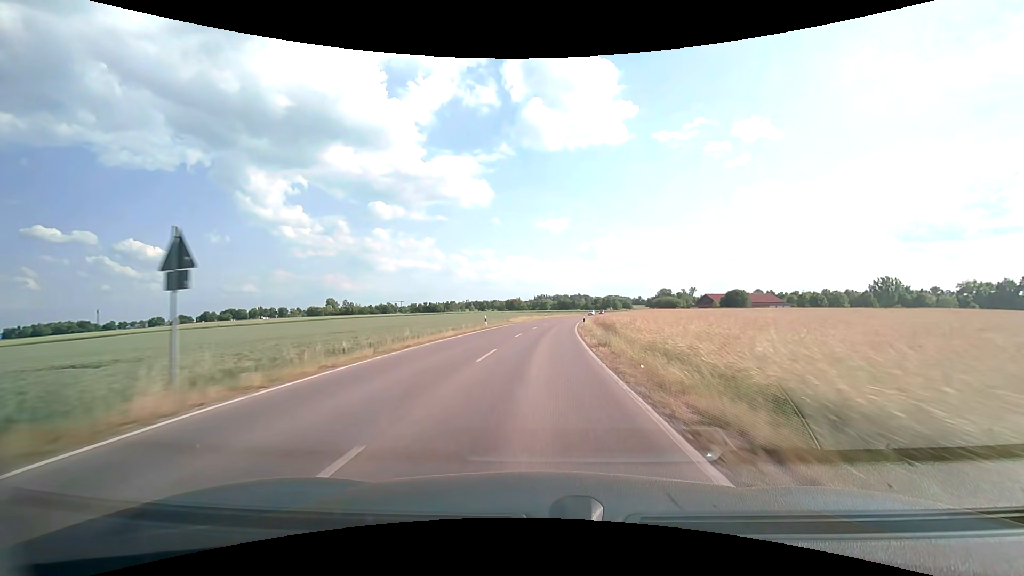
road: secondary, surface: asphalt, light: Day
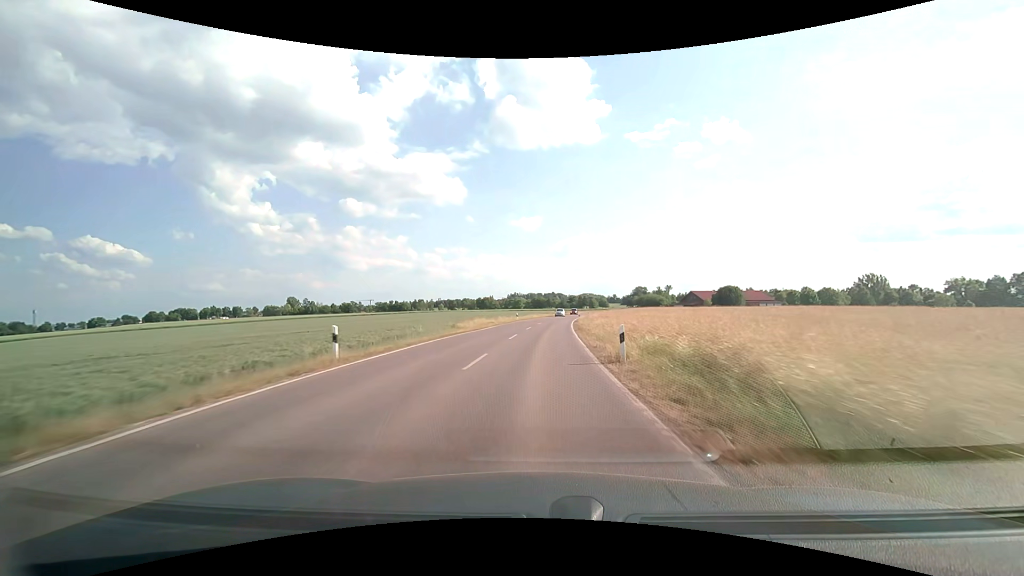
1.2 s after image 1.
(+0.7, +25.9) m; +3°
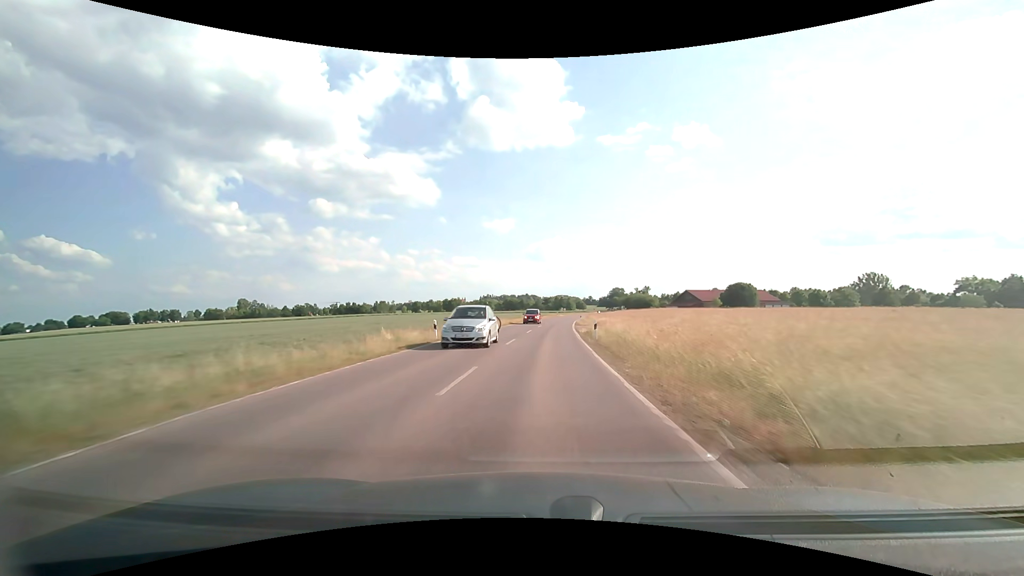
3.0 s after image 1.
(+1.2, +39.1) m; +3°
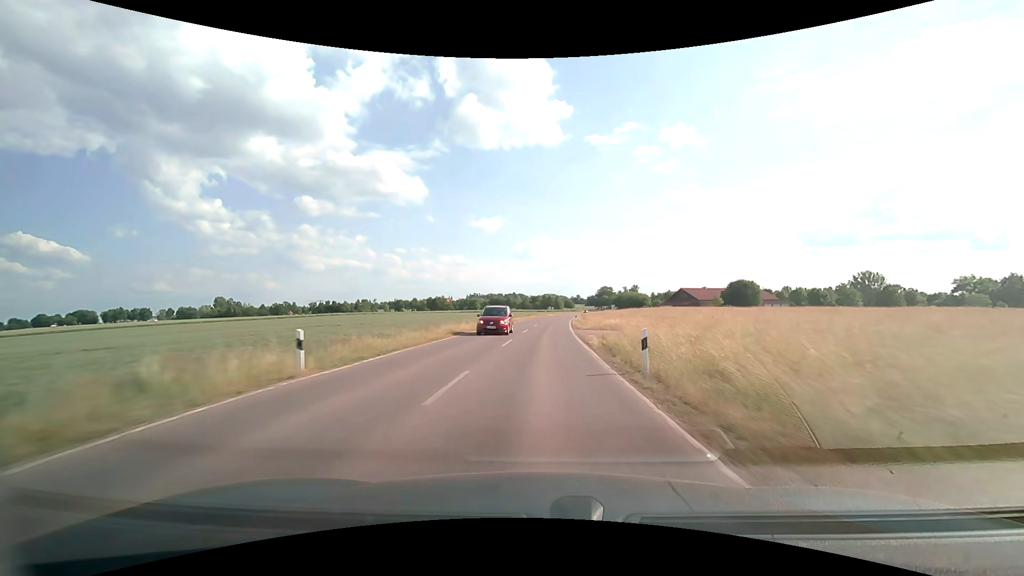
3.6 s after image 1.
(+0.1, +13.1) m; +1°
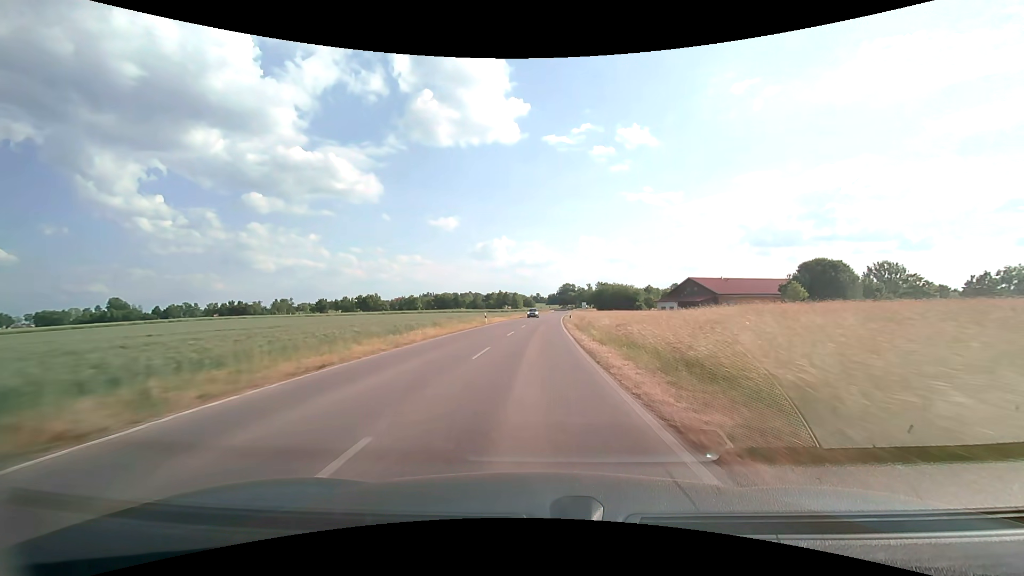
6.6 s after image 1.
(+3.2, +65.7) m; +5°
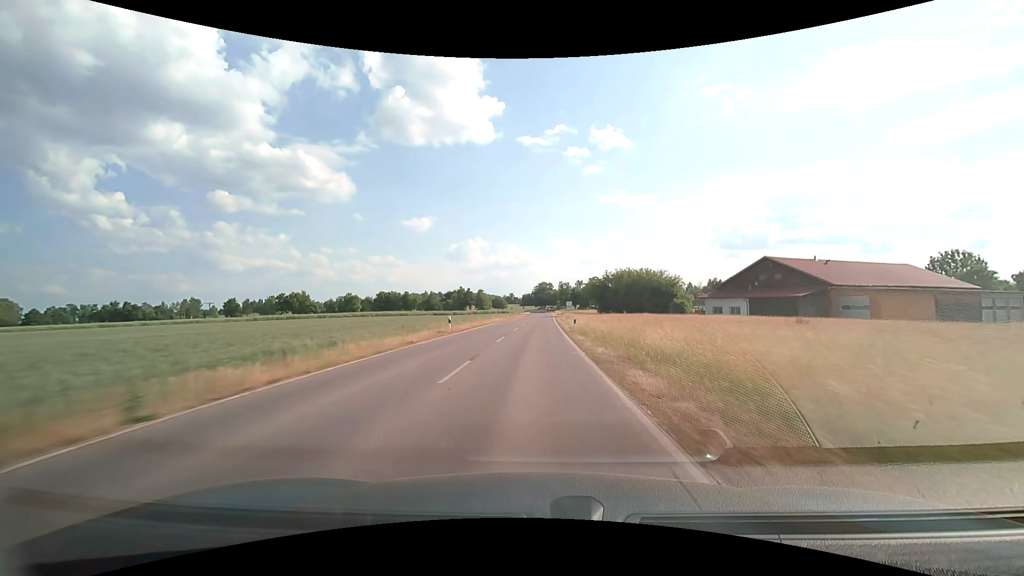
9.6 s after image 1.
(+1.6, +64.4) m; +3°
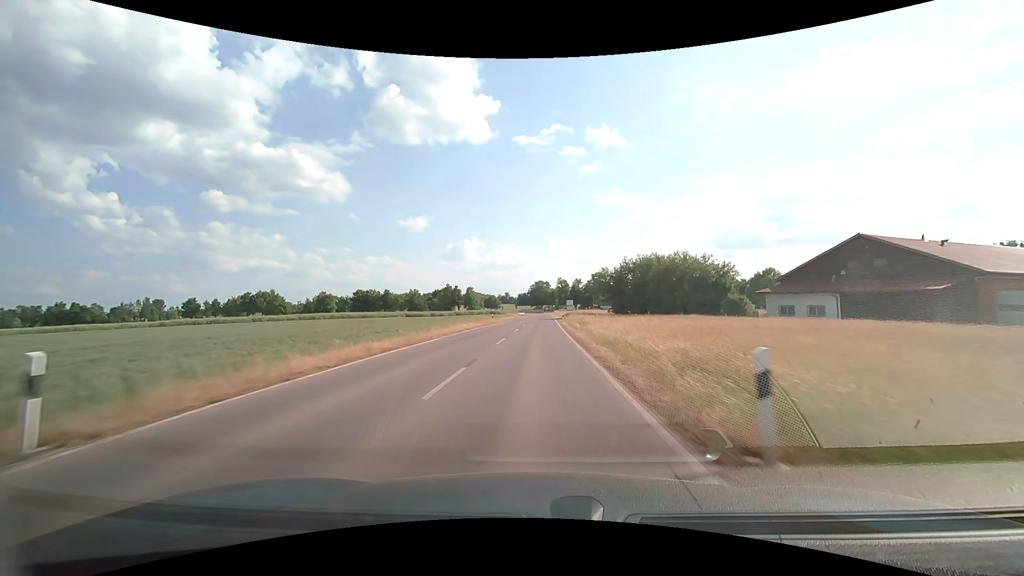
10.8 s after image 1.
(+0.1, +25.7) m; 0°
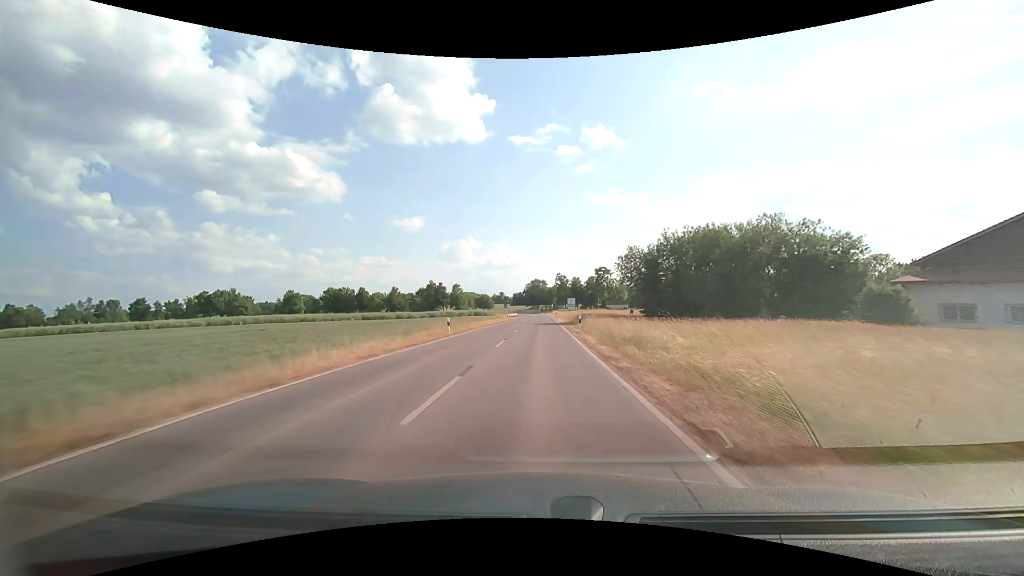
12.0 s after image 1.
(+0.1, +25.8) m; 0°
(0, +10) (0, +20) (0, +30) (0, +40) (0, +50) (+1, +60) (+1, +70) (+1, +80) (+1, +90) (+1, +100) m
